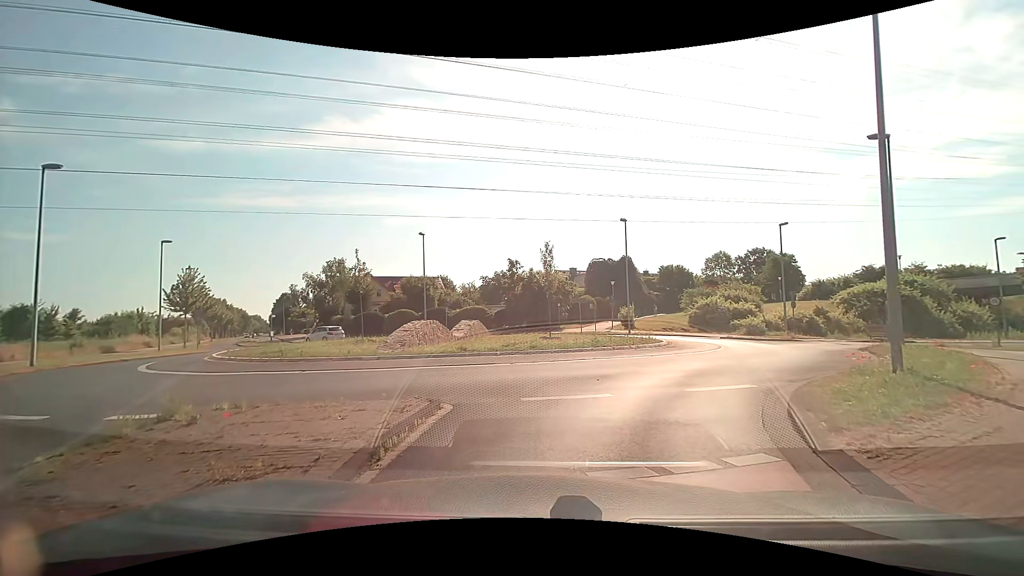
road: secondary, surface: asphalt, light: Day
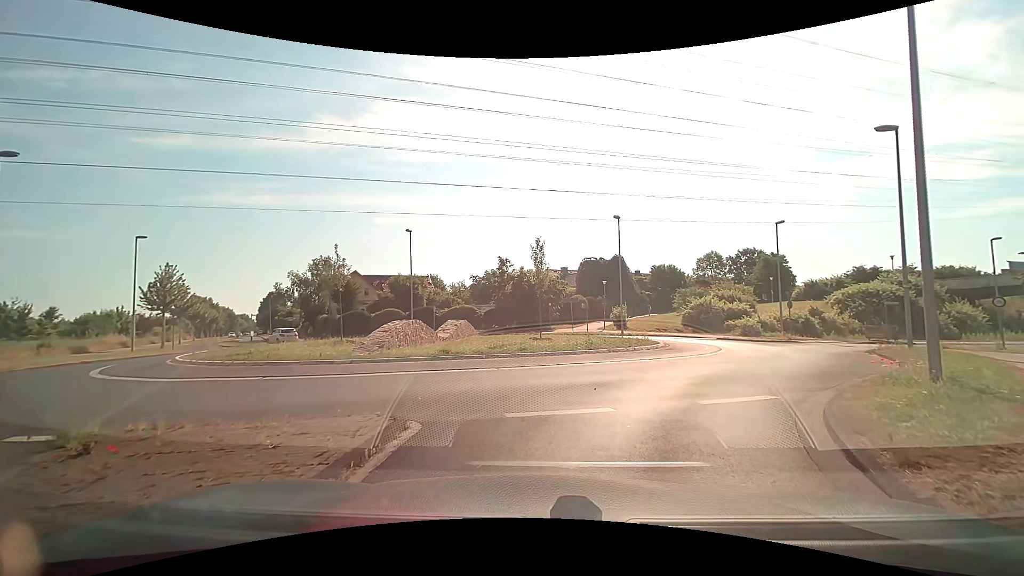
(0.0, +1.4) m; +1°
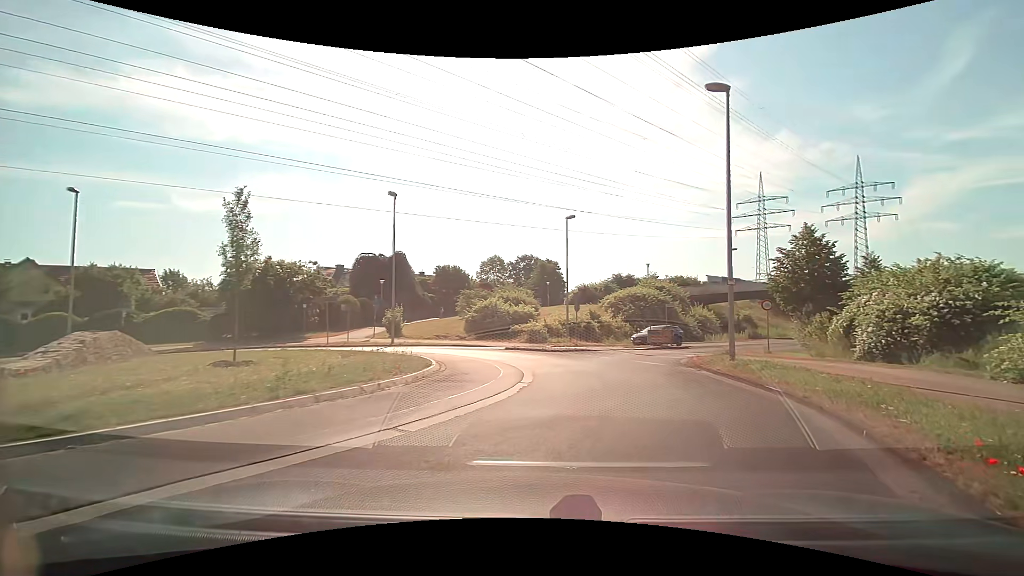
(+1.4, +8.7) m; +23°
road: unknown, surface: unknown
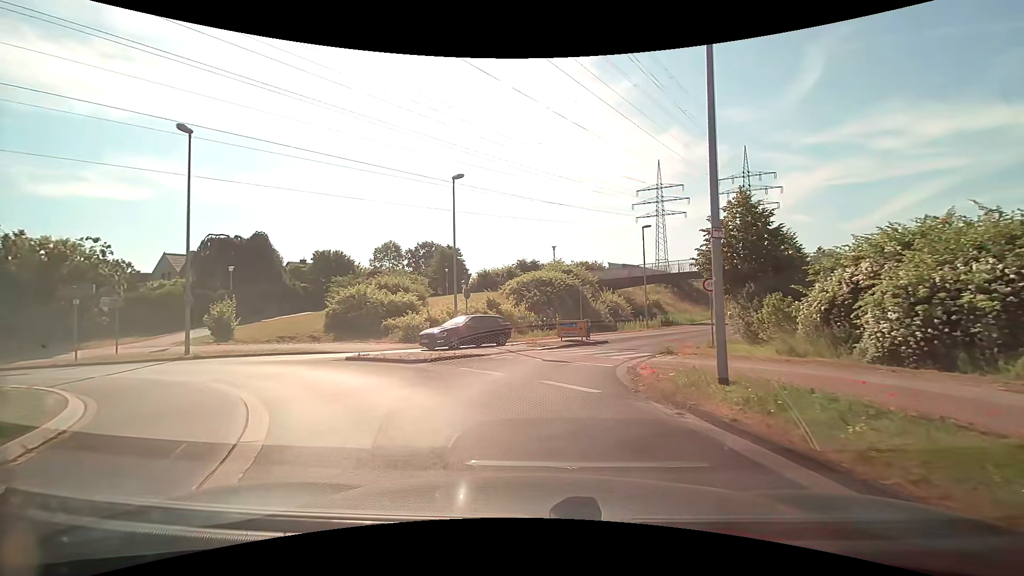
(+1.3, +8.6) m; +12°
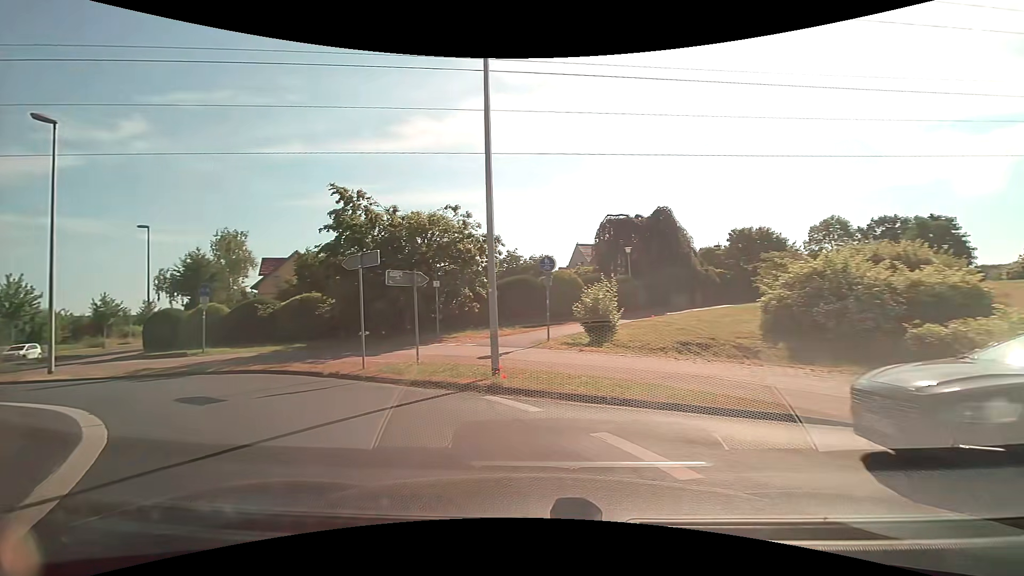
(-4.7, +13.4) m; -44°
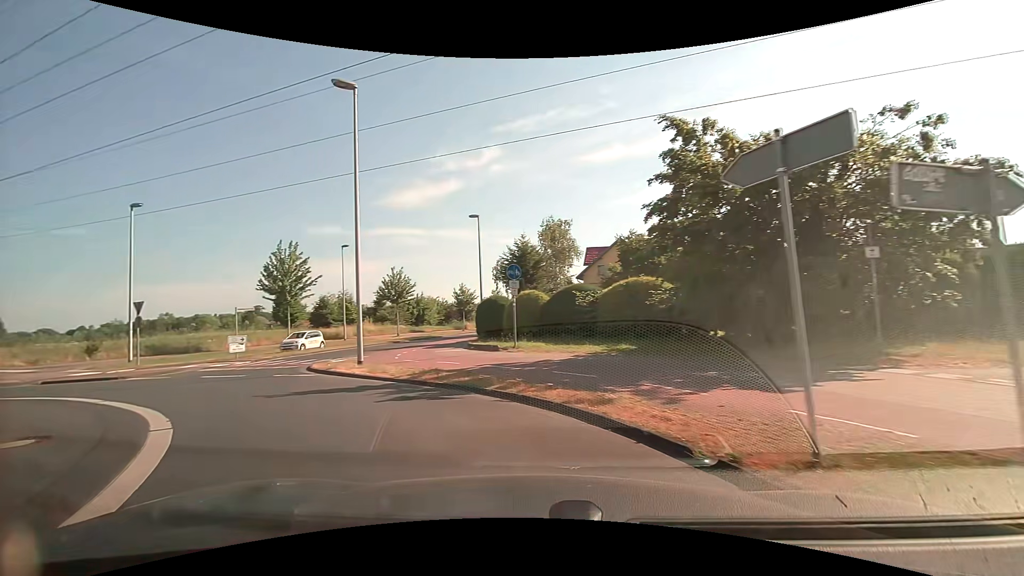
(-2.5, +7.7) m; -35°
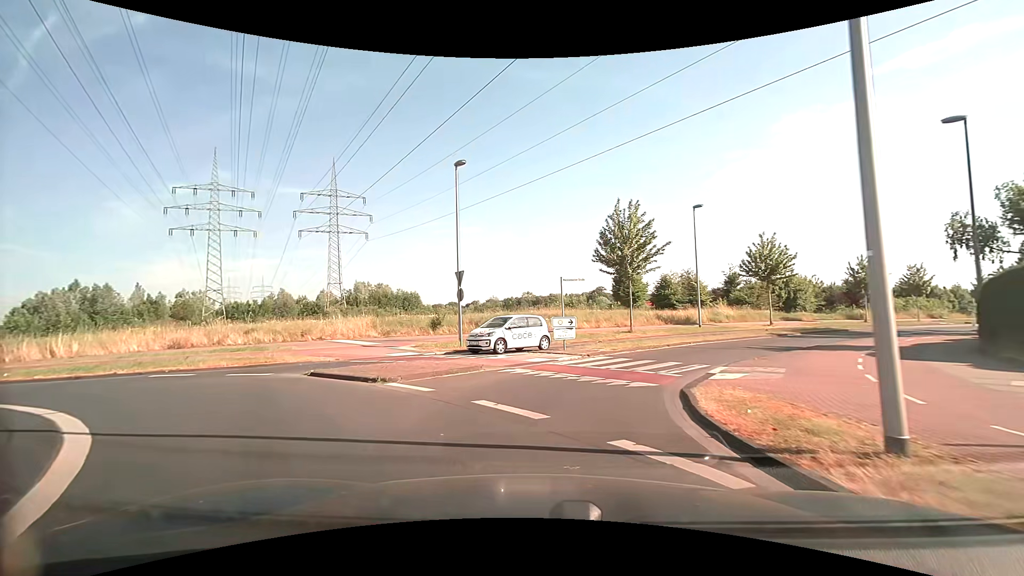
(-4.3, +10.4) m; -38°
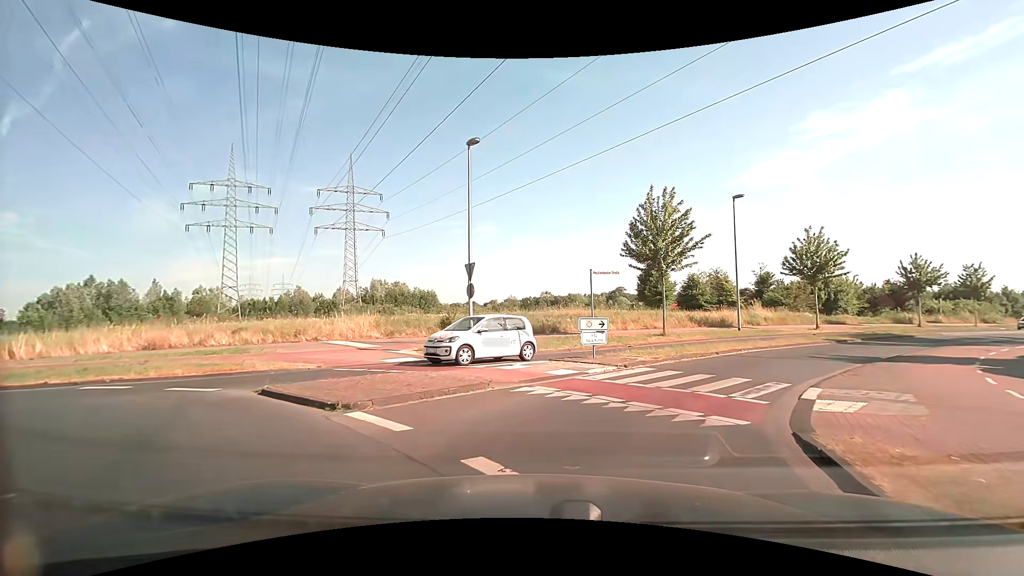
(-0.1, +3.3) m; -2°
(+1, +10) (+7, +18) (+14, +25) (+22, +31) (+30, +37) (+38, +43) (+46, +49) (+54, +55) (+62, +60) (+70, +66) m
